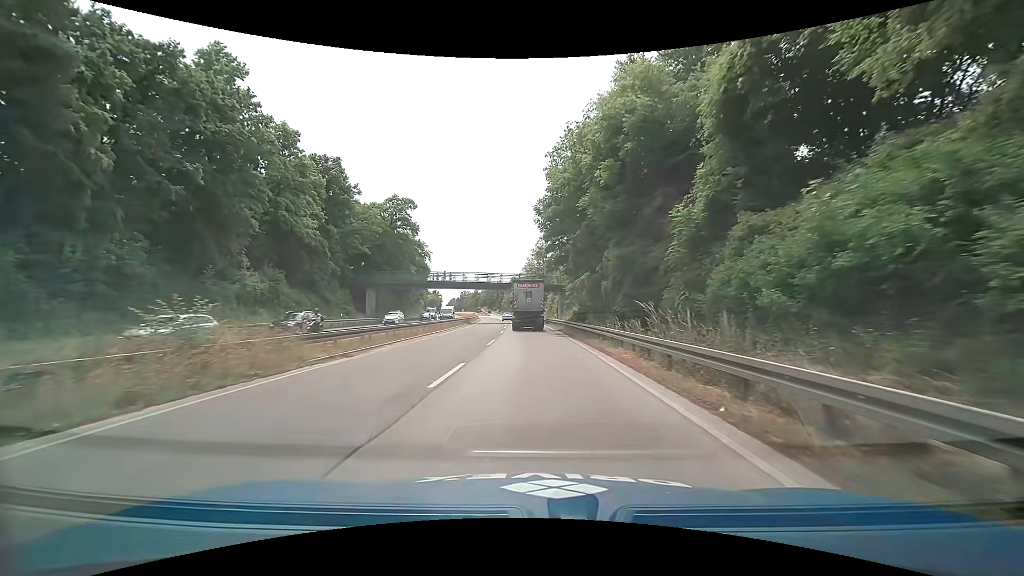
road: trunk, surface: asphalt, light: Day
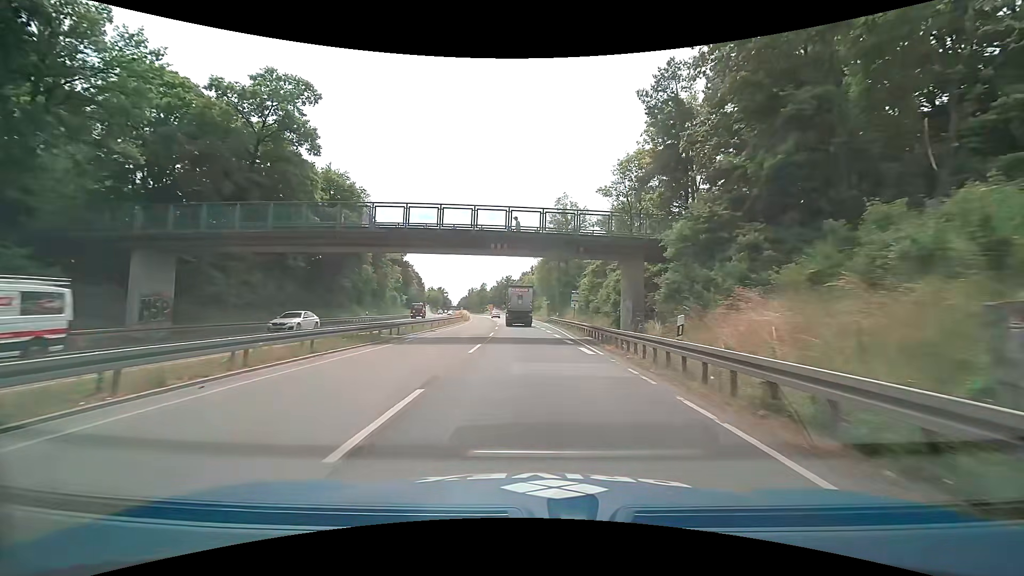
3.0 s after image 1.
(-0.5, +41.9) m; -1°
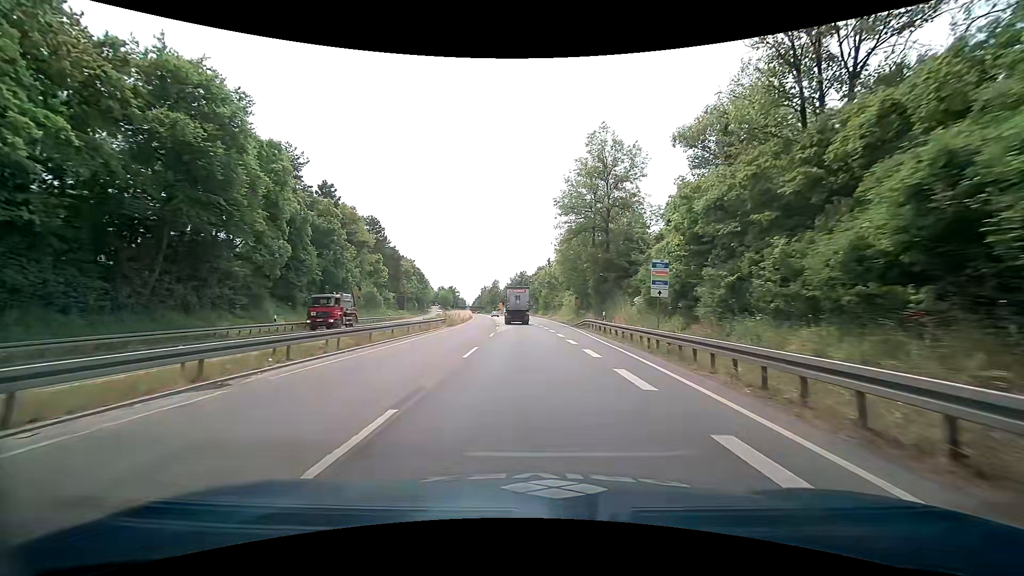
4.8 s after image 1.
(-0.6, +26.1) m; -3°
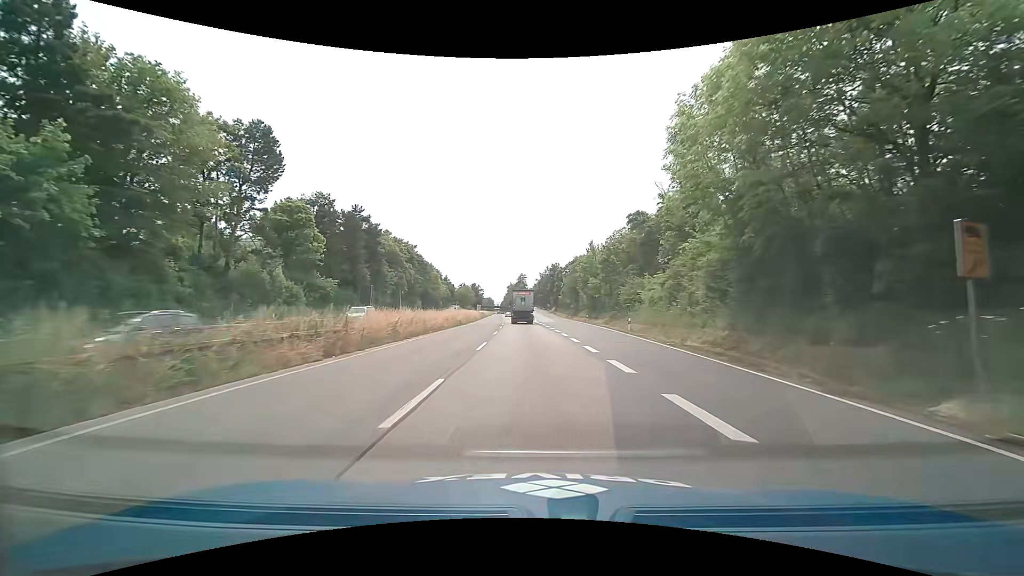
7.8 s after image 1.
(-0.7, +45.3) m; -2°
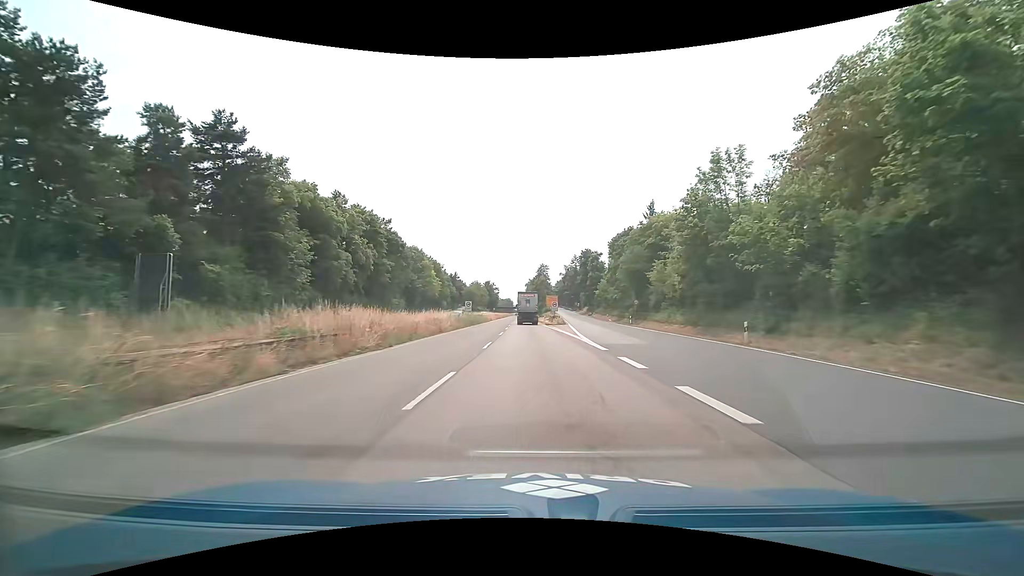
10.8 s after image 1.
(-1.2, +47.2) m; -2°
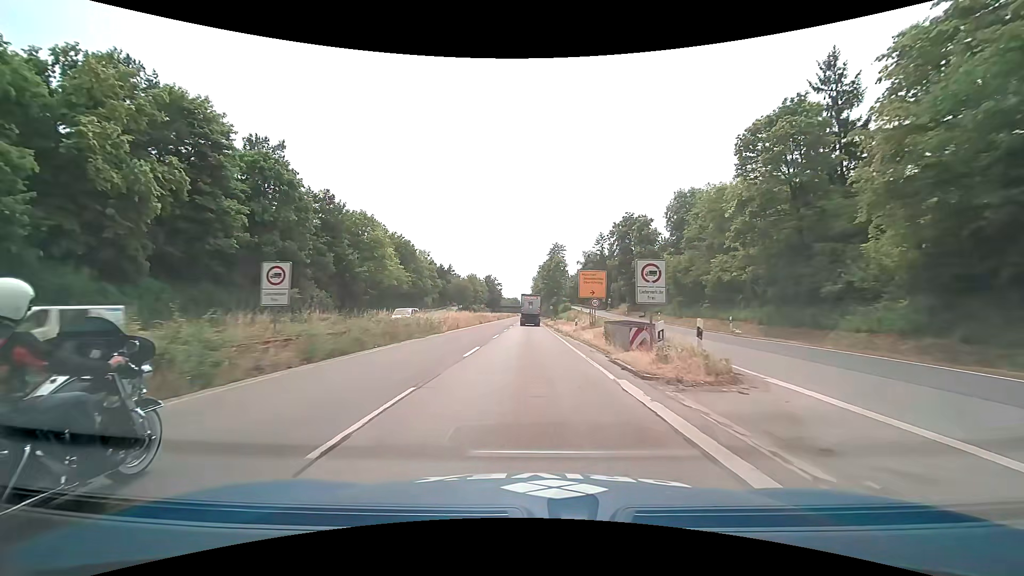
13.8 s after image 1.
(-0.5, +49.0) m; -1°
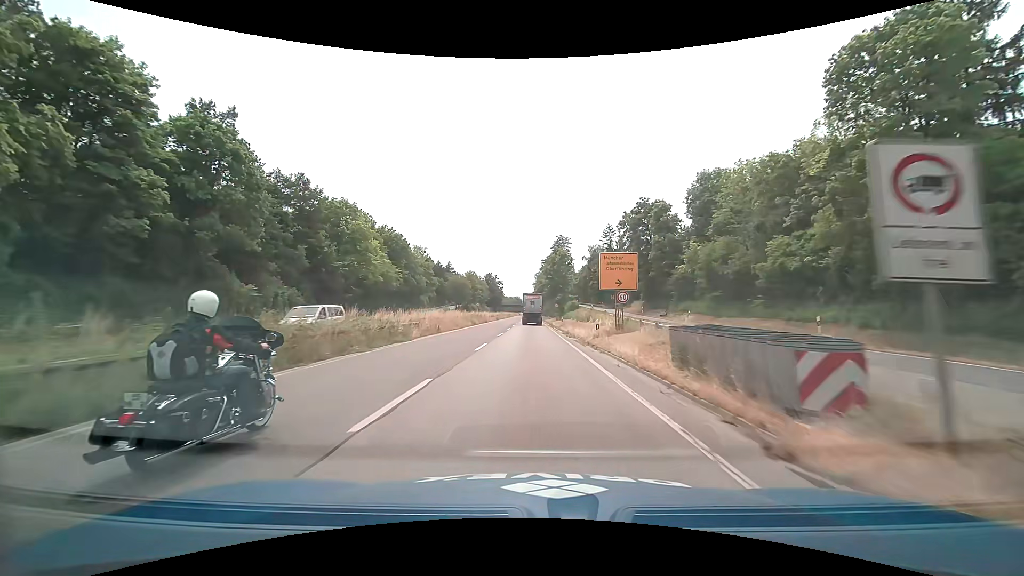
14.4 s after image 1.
(0.0, +10.0) m; 0°
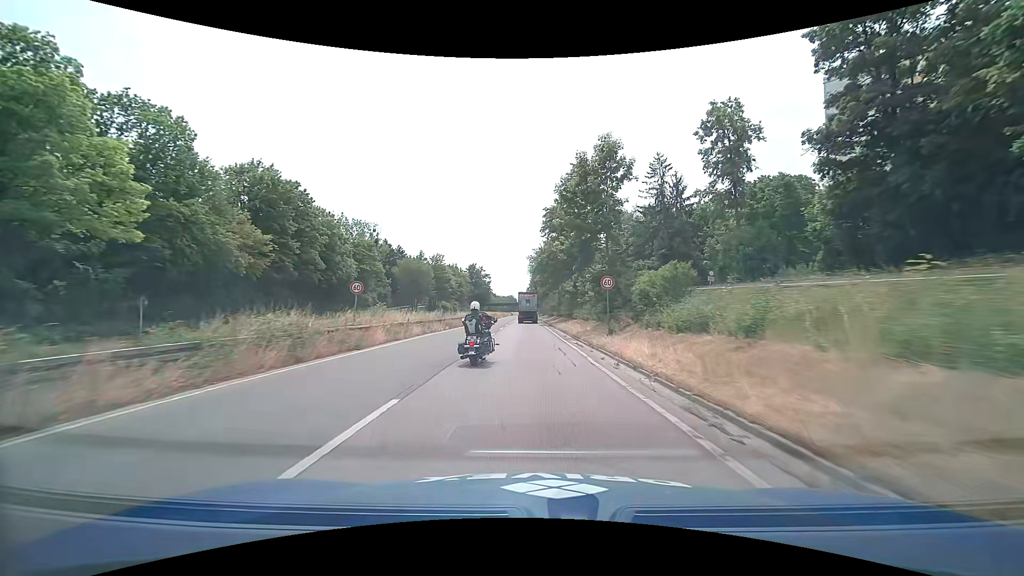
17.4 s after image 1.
(-0.1, +51.0) m; +1°
